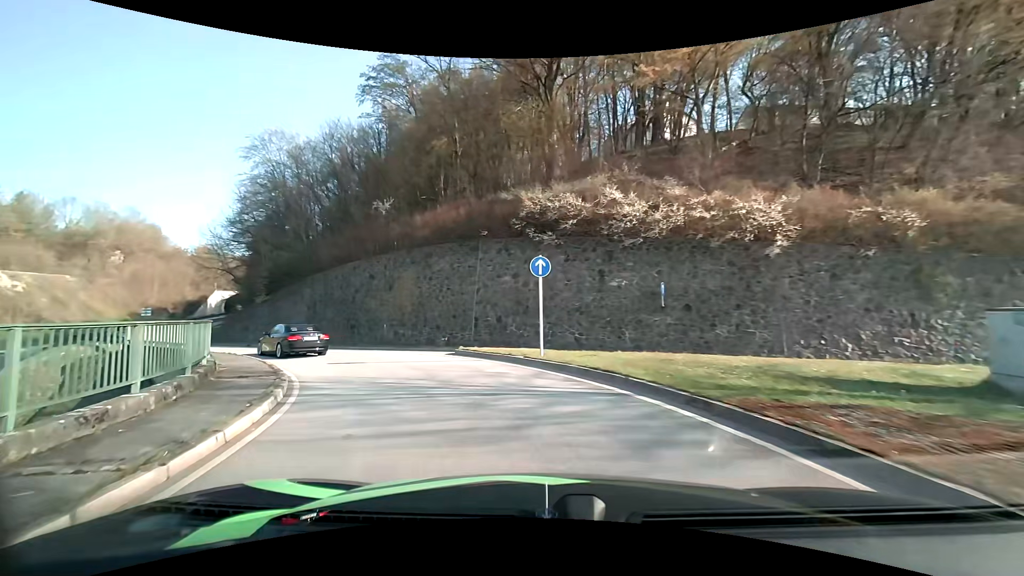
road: primary_link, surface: asphalt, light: Day
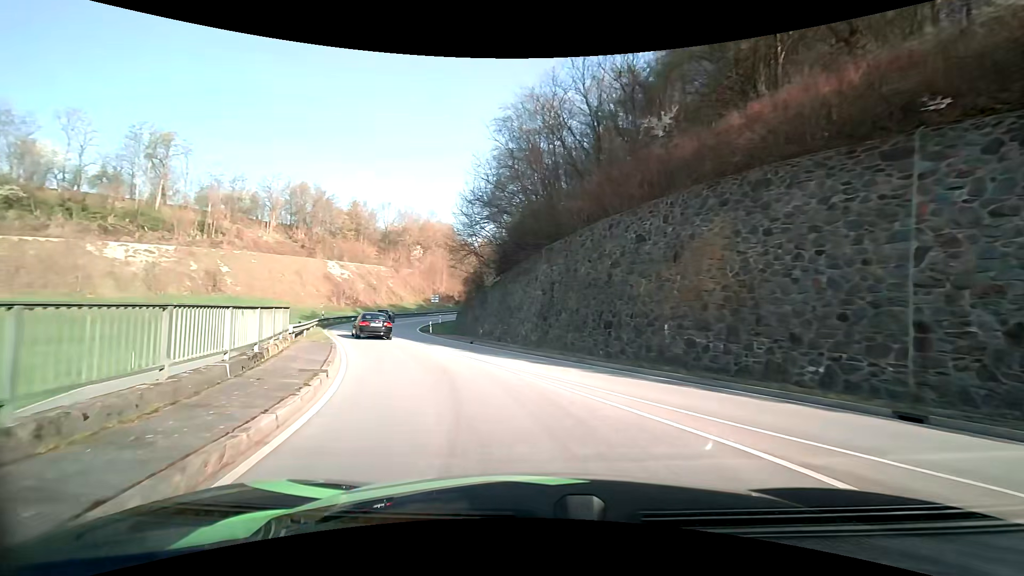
(-3.8, +14.6) m; -29°
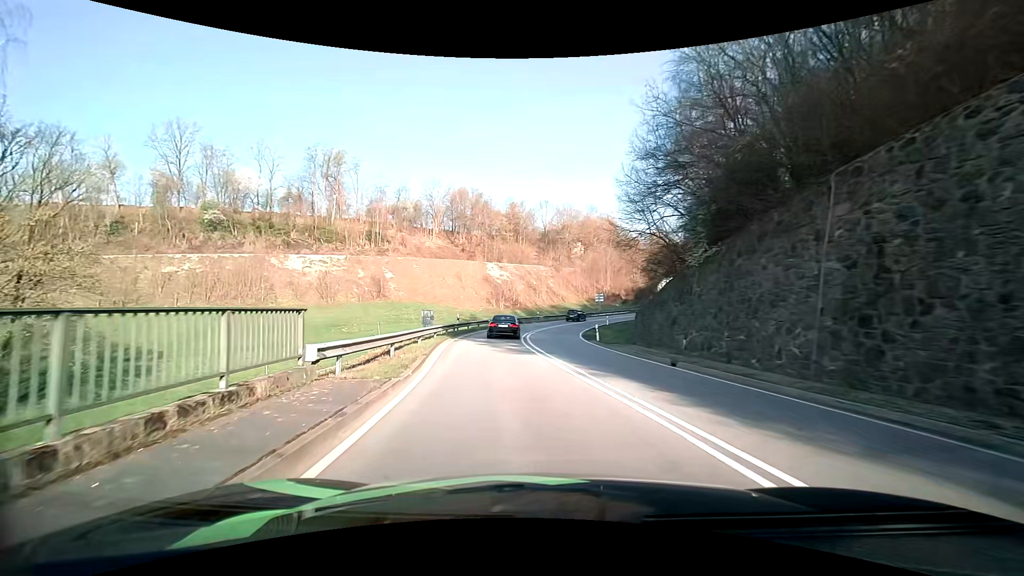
(-2.0, +11.3) m; -18°
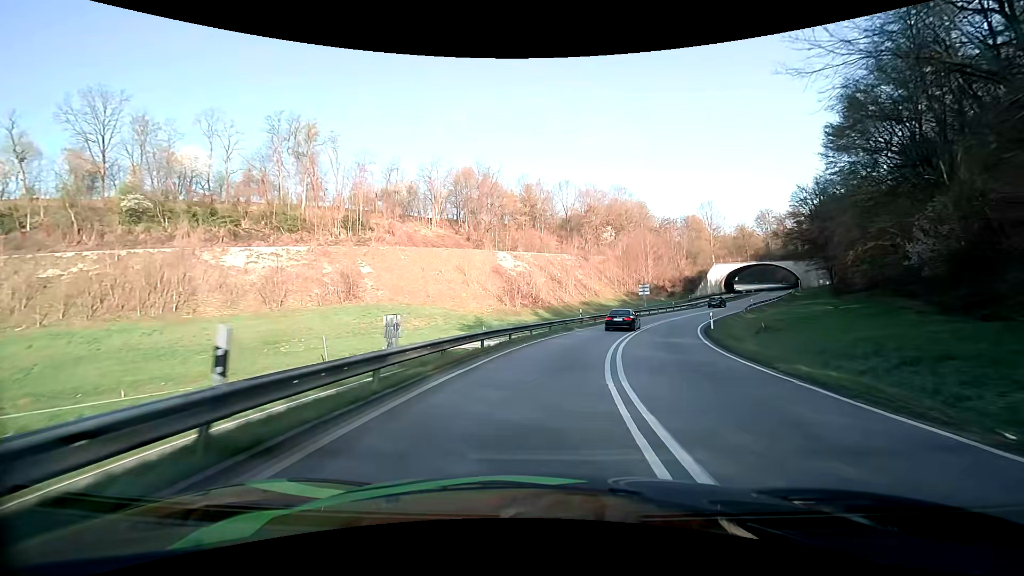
(-2.0, +26.7) m; -2°
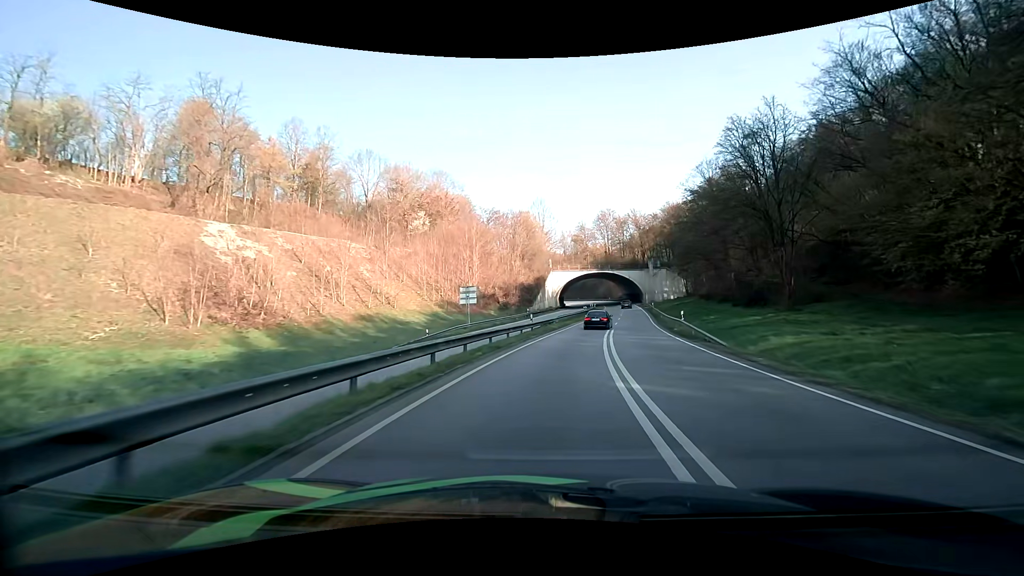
(+7.0, +39.5) m; +21°
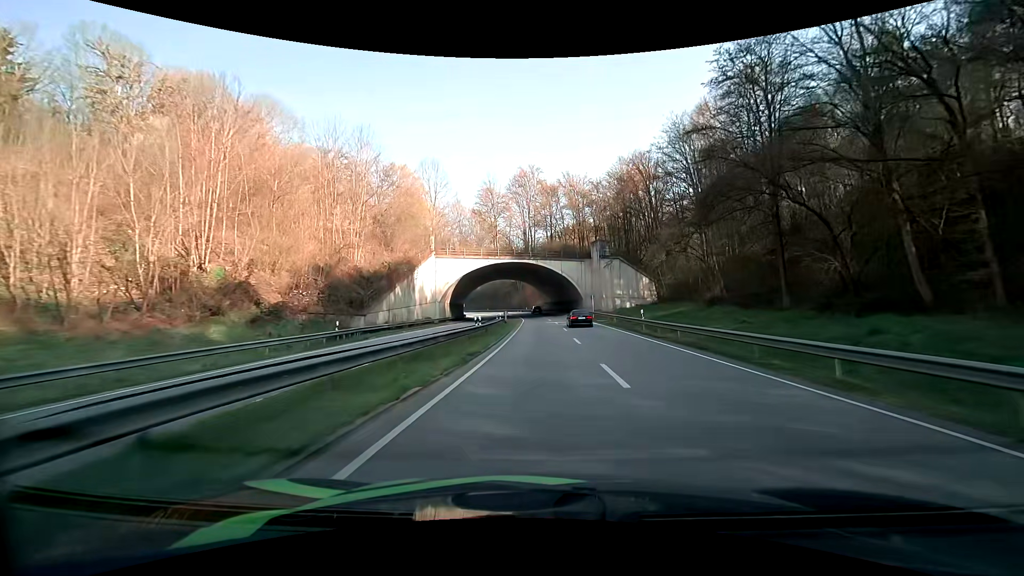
(+5.0, +46.8) m; +9°
(0, +10) (0, +20) (+1, +30) (+1, +40) (+1, +50) (+2, +60) (+2, +70) (+1, +80) (+1, +90) (+1, +100) m
